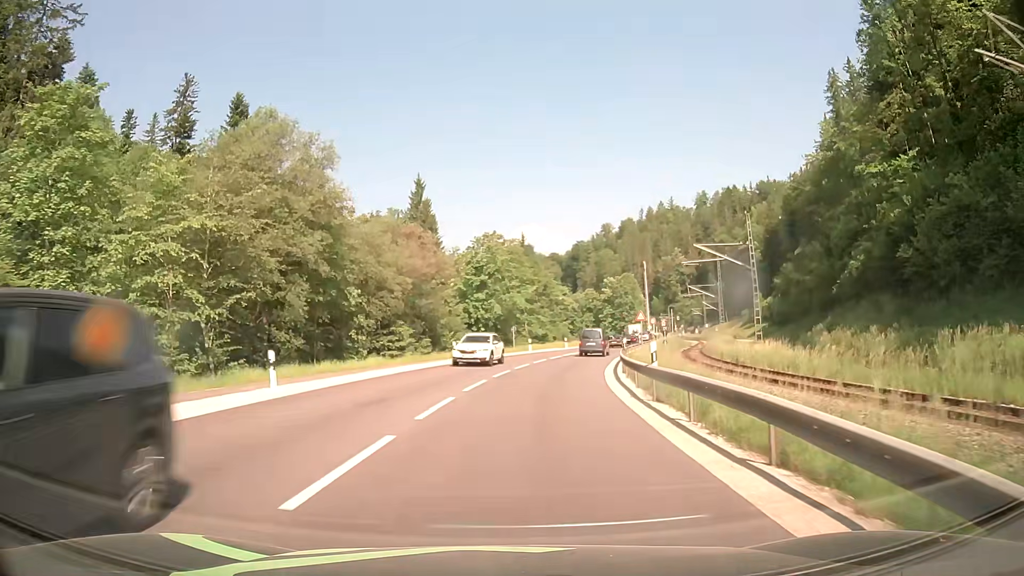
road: primary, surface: asphalt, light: Day
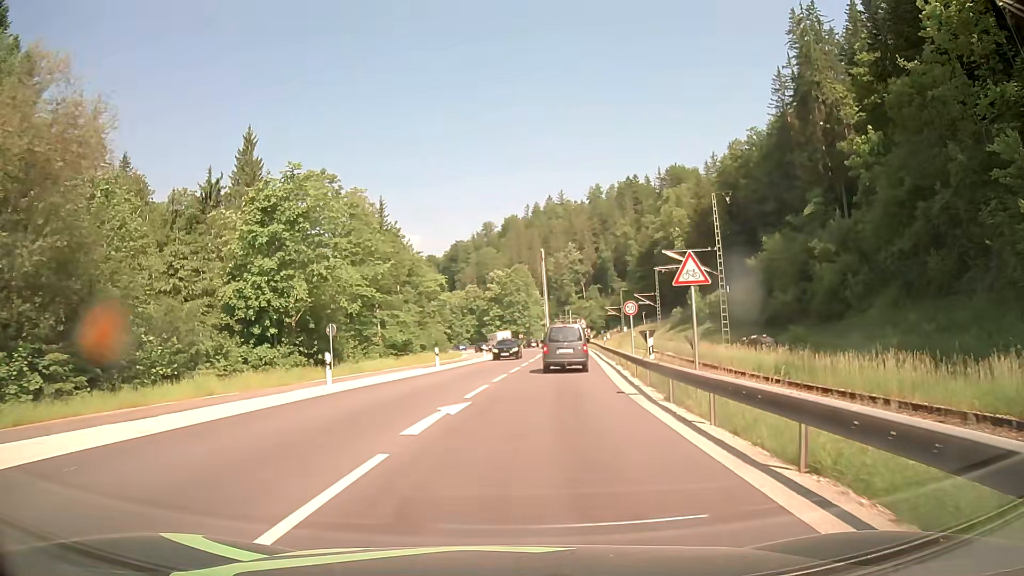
(+3.3, +36.5) m; +10°
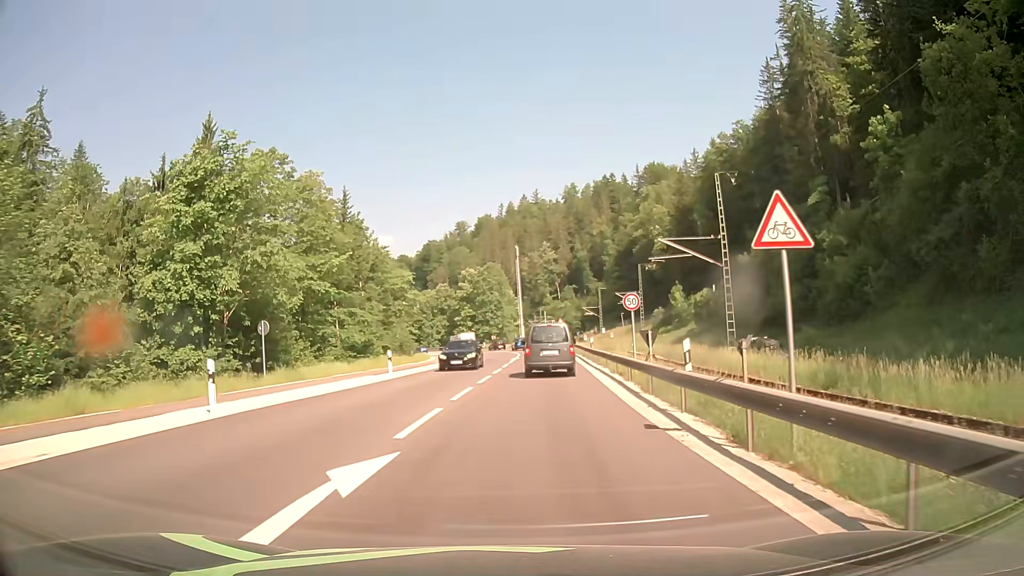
(+0.1, +6.4) m; +2°
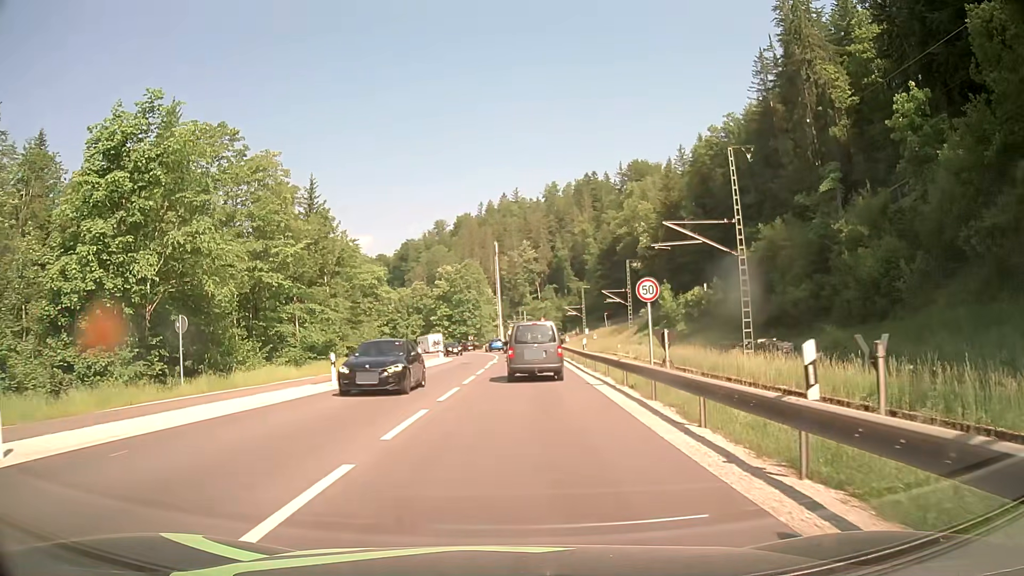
(+0.1, +6.0) m; +2°
